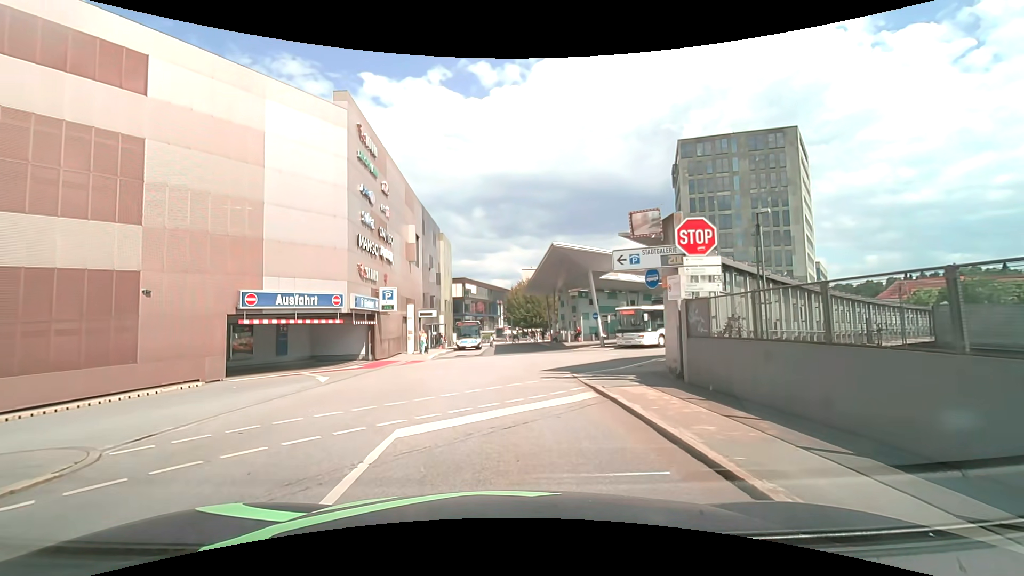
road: service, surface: asphalt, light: Day
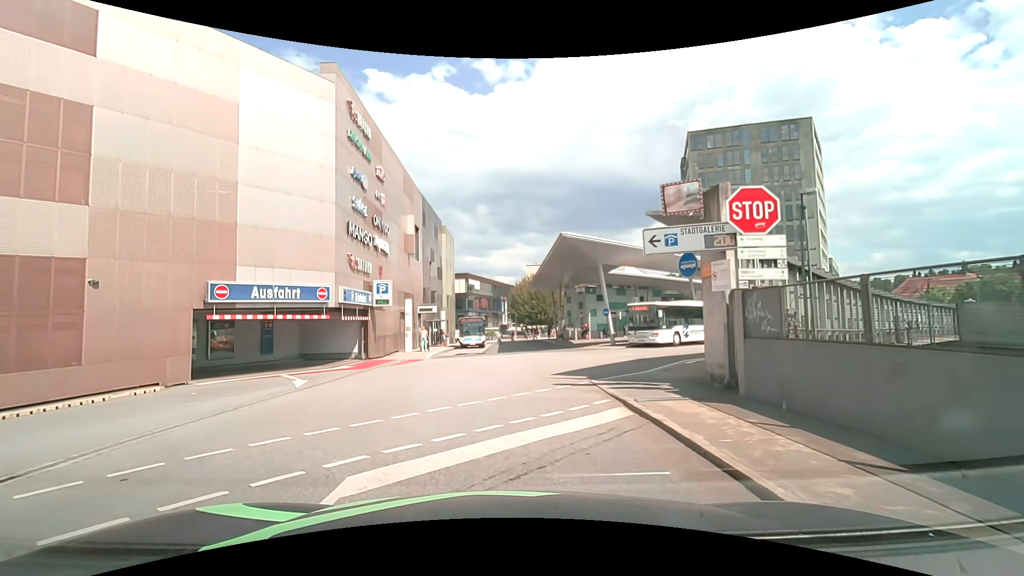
(0.0, +2.3) m; -1°
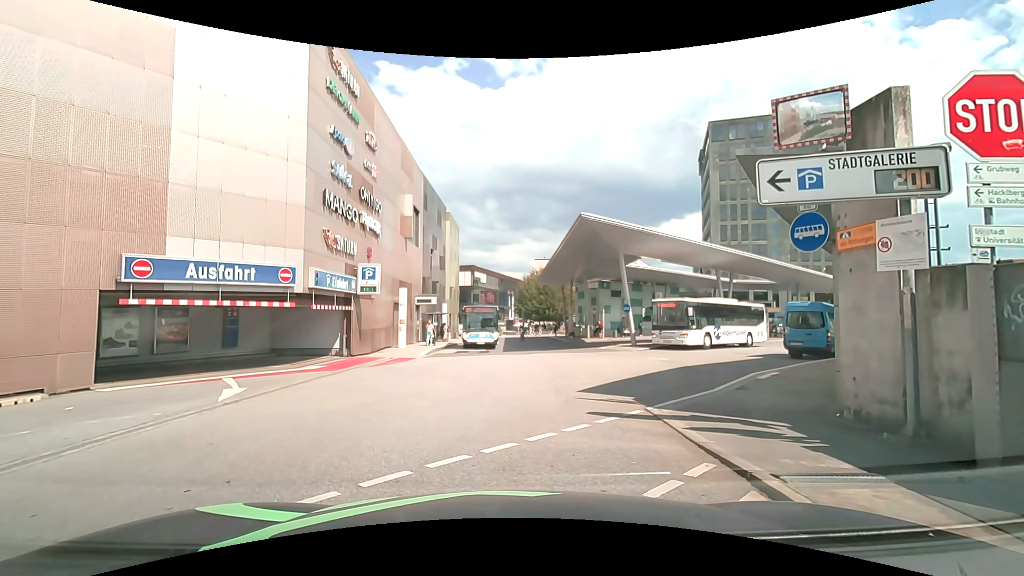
(0.0, +3.9) m; 0°
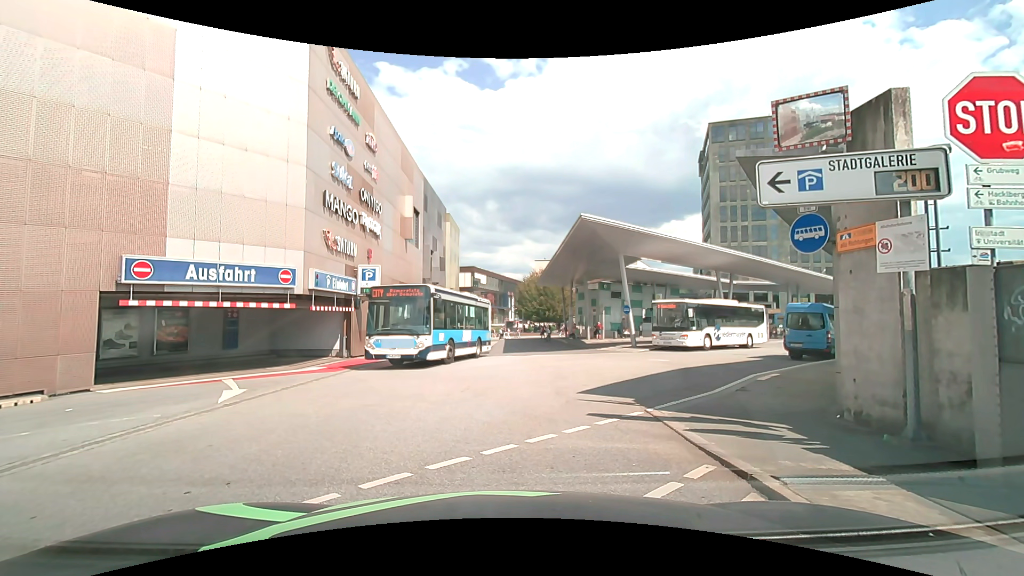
(0.0, +0.1) m; 0°
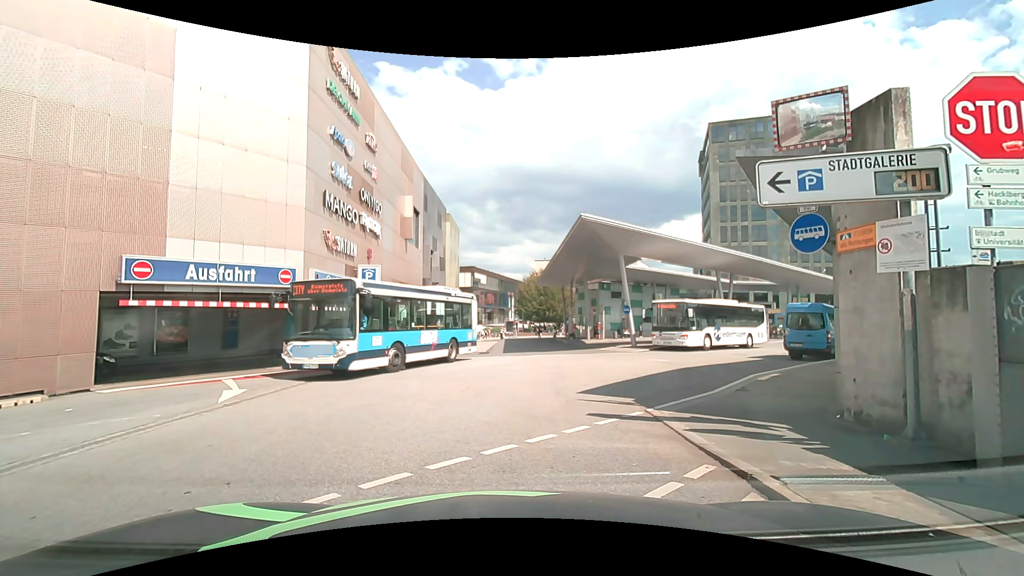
(0.0, 0.0) m; 0°
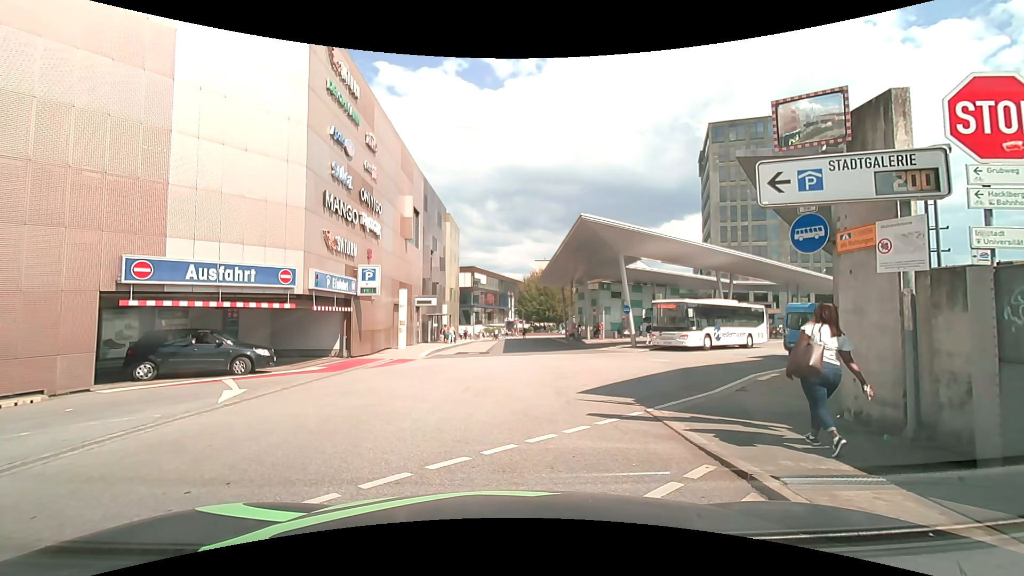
(0.0, 0.0) m; 0°
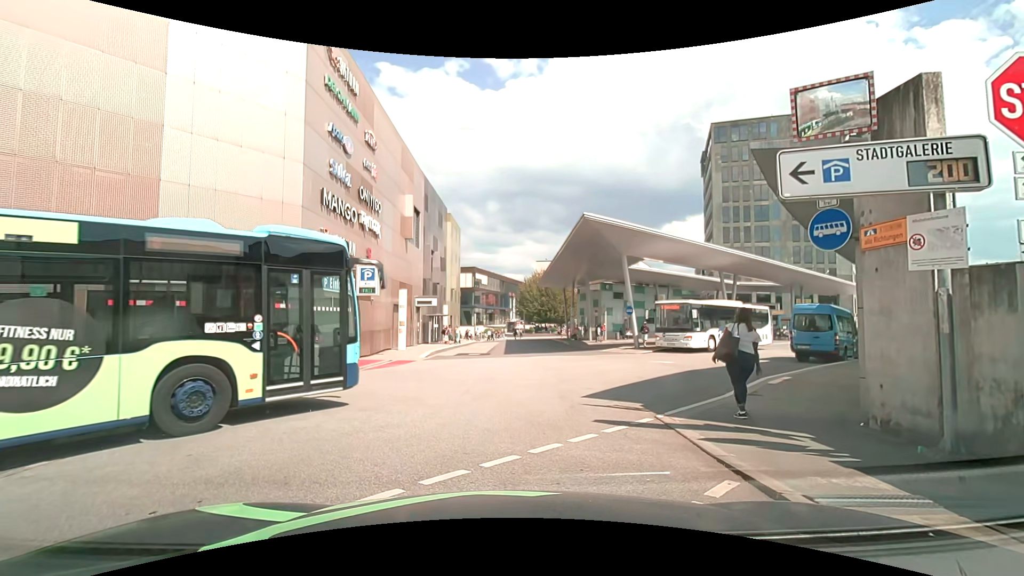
(0.0, +0.4) m; 0°
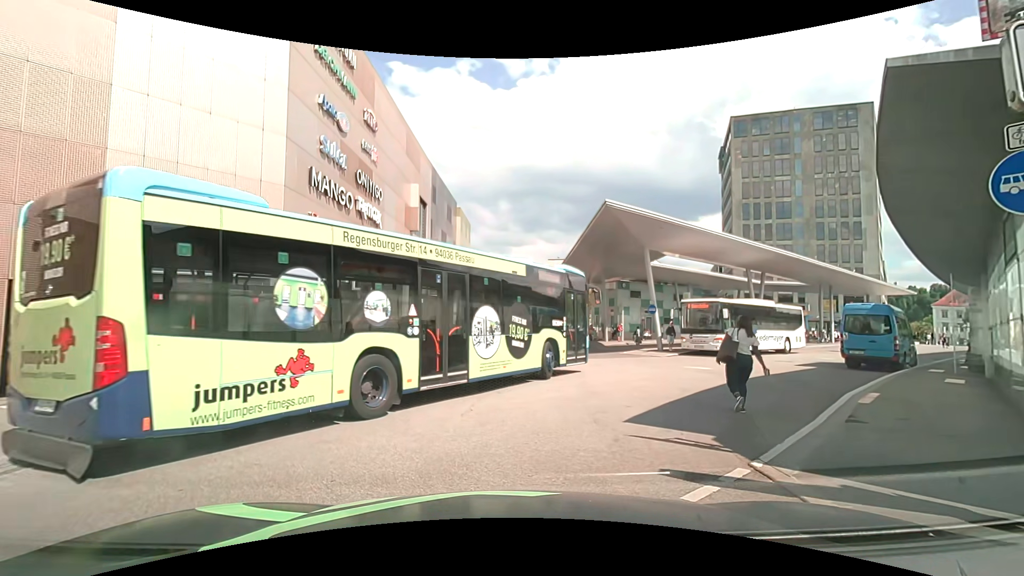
(0.0, +2.5) m; 0°
